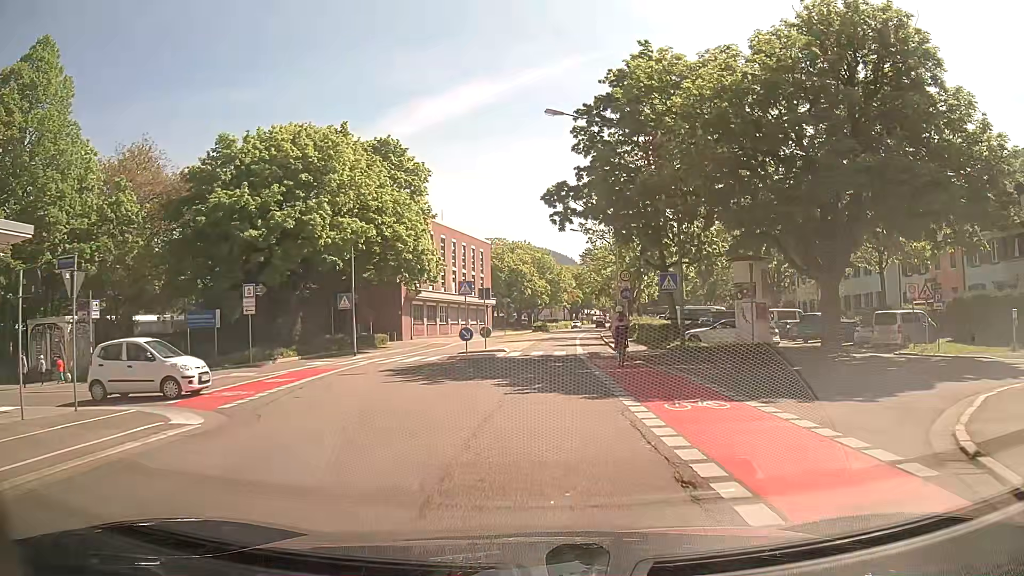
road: secondary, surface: asphalt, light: Day
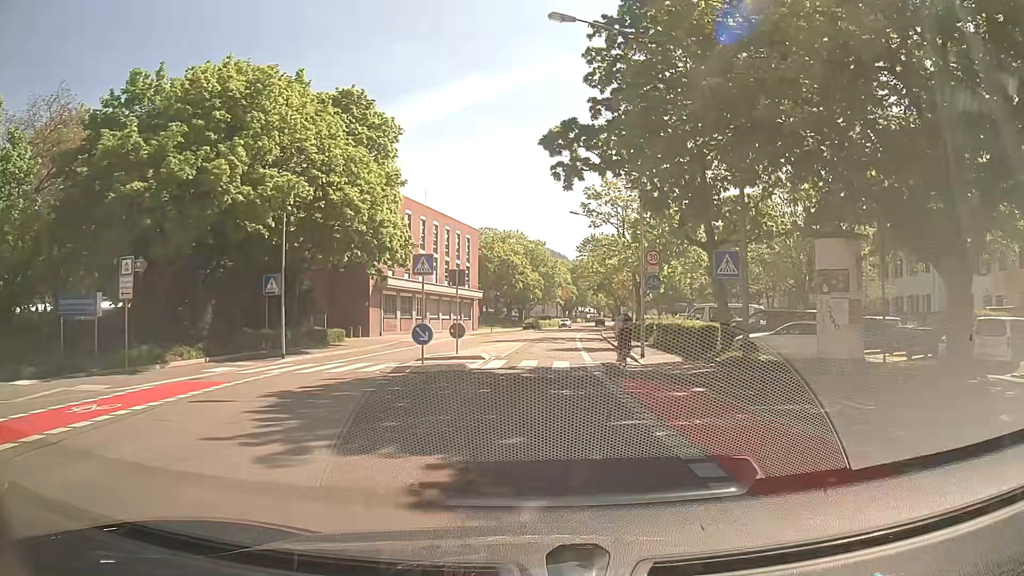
(0.0, +9.4) m; +1°
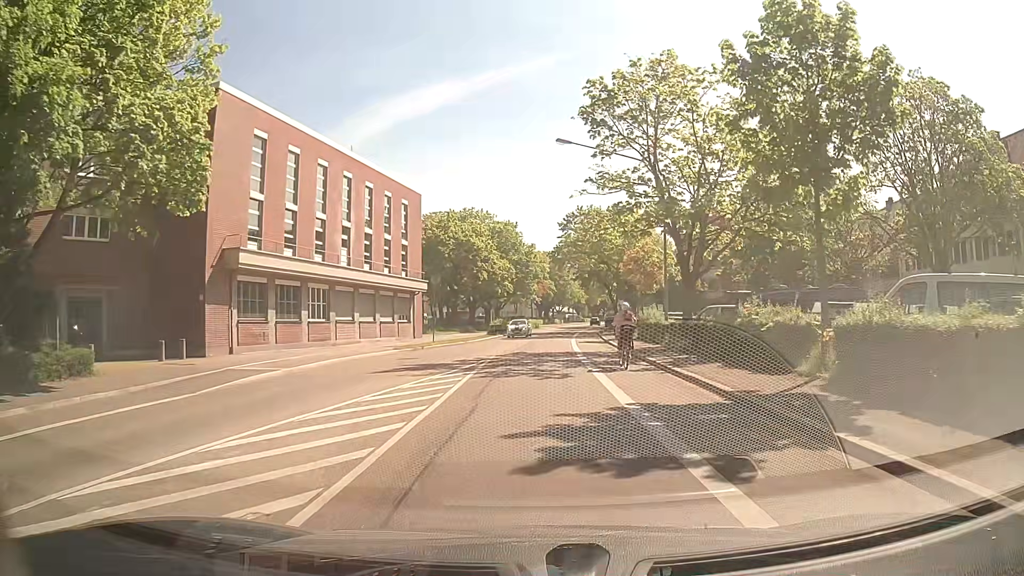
(+0.6, +23.5) m; +3°
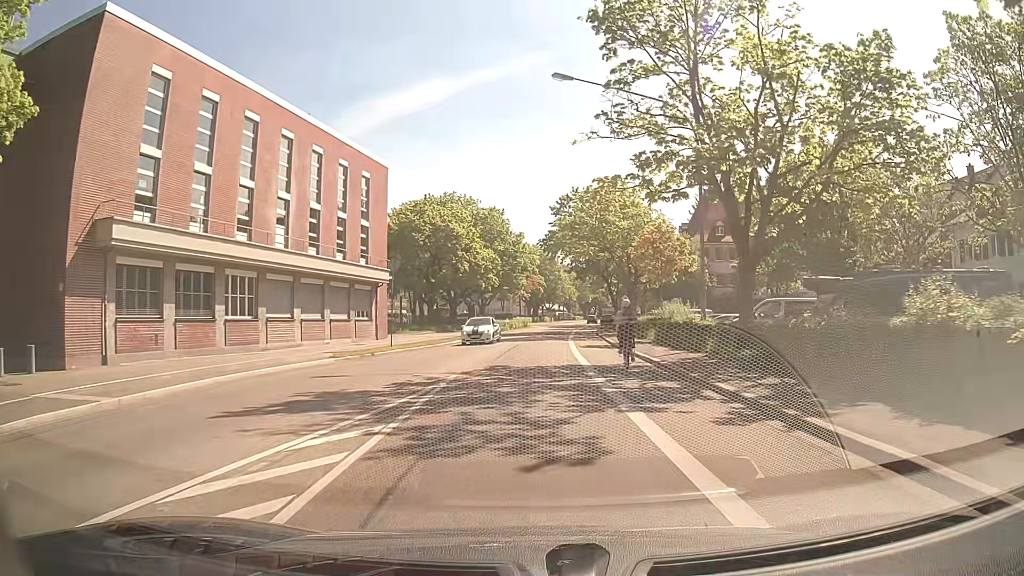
(-0.1, +9.3) m; 0°
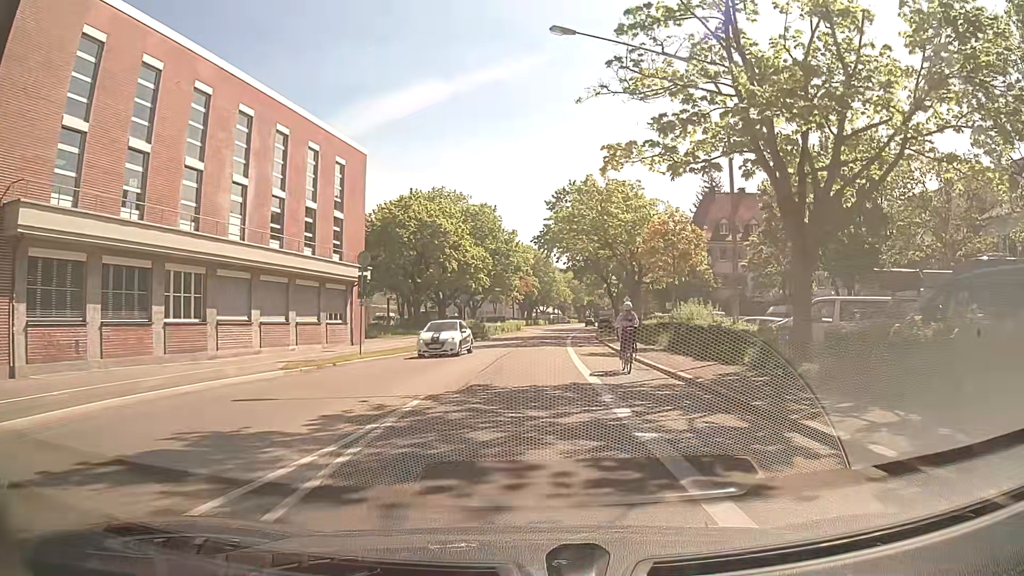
(0.0, +4.7) m; +1°
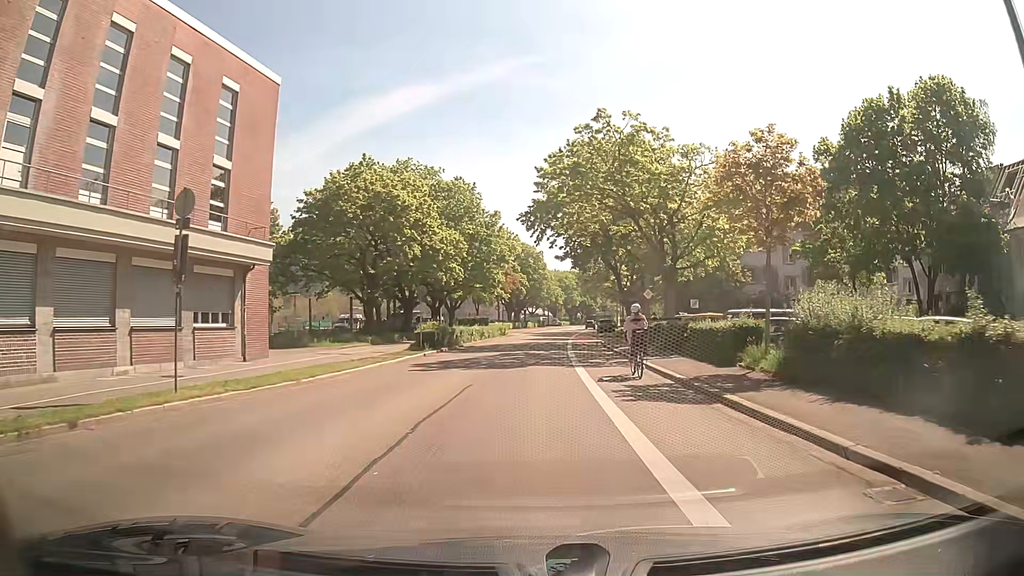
(0.0, +13.9) m; +1°
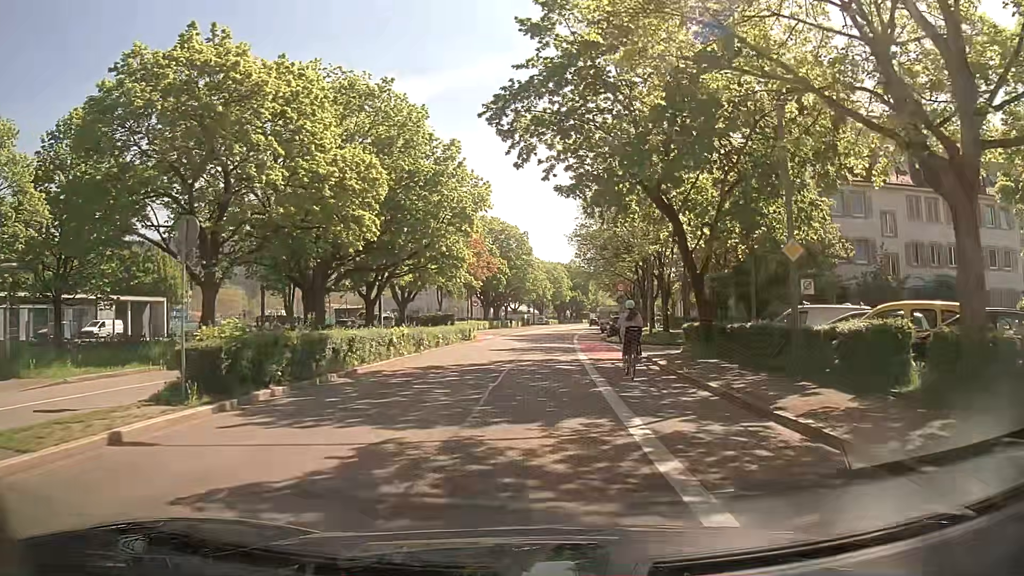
(+0.5, +23.1) m; +2°
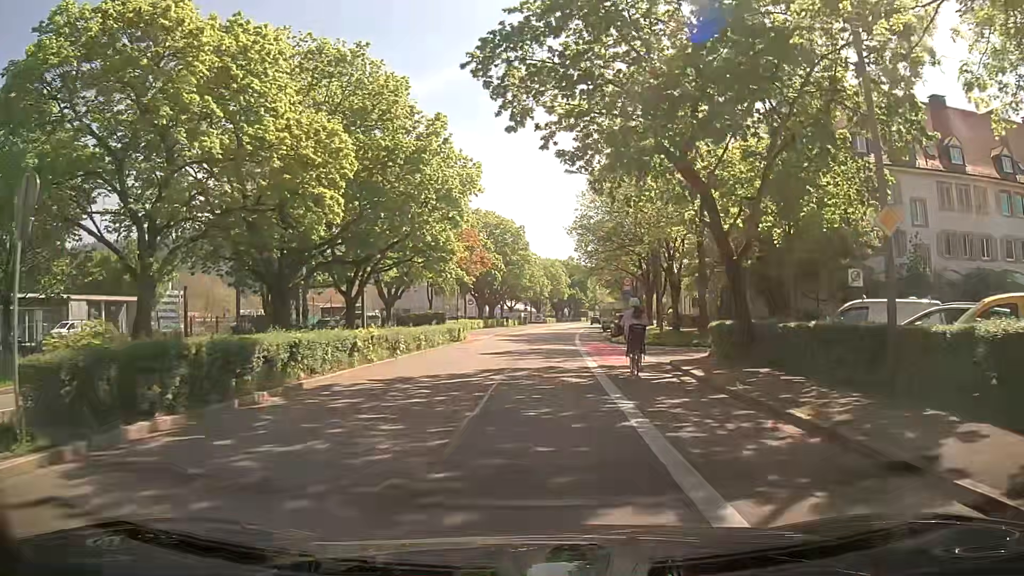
(0.0, +4.6) m; 0°
(0, +10) (0, +20) (0, +30) (+1, +40) (+1, +50) (+2, +60) (+2, +70) (+3, +80) (+4, +90) (+5, +100) m
